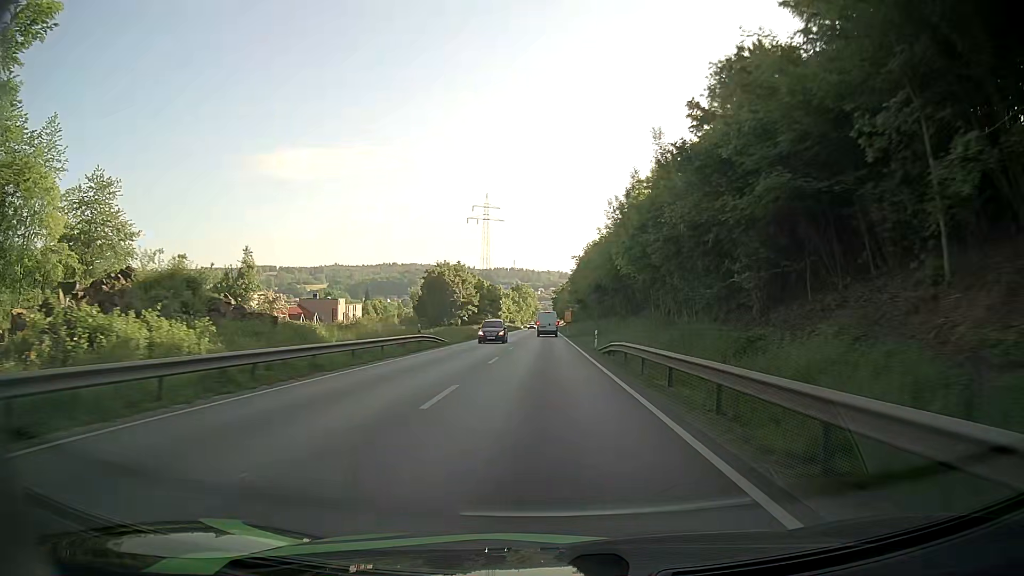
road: primary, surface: asphalt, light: Day
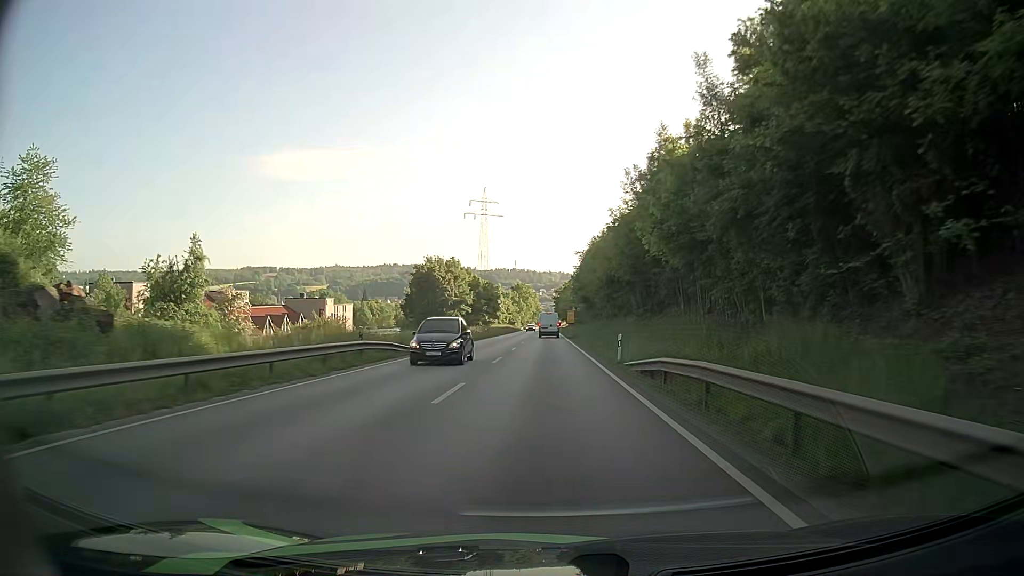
(-0.1, +11.2) m; -1°
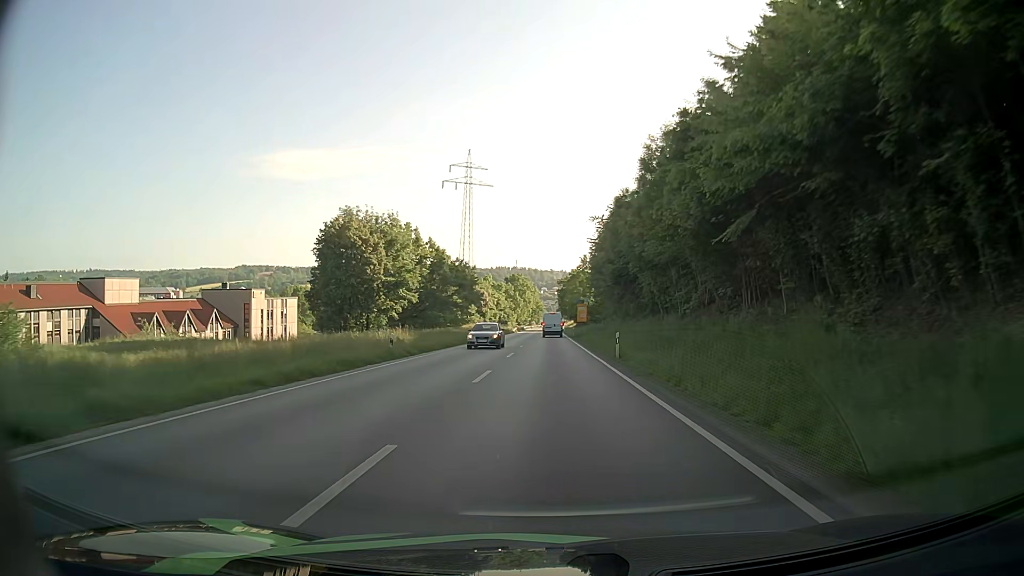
(-0.1, +44.1) m; 0°
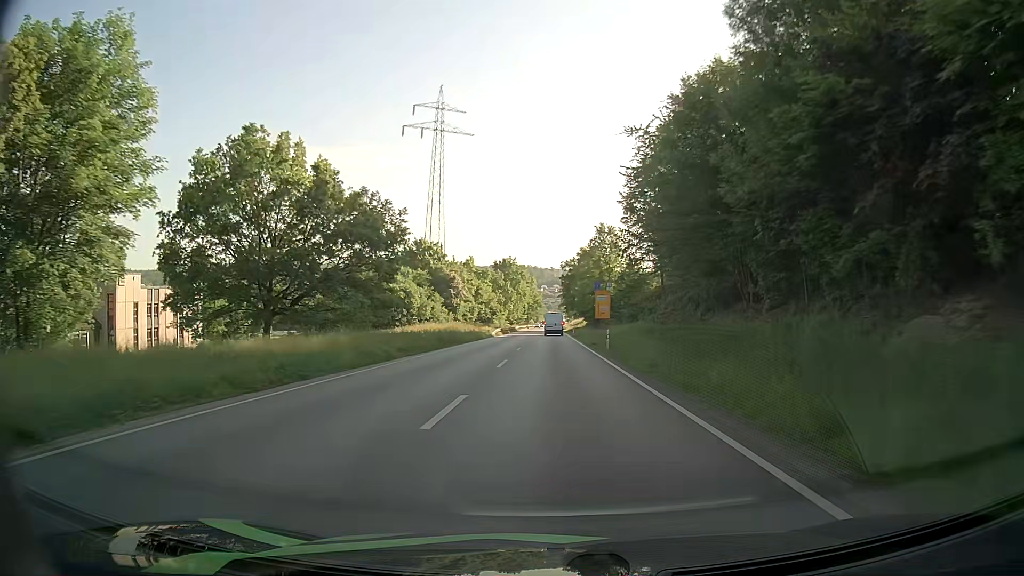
(0.0, +43.0) m; 0°
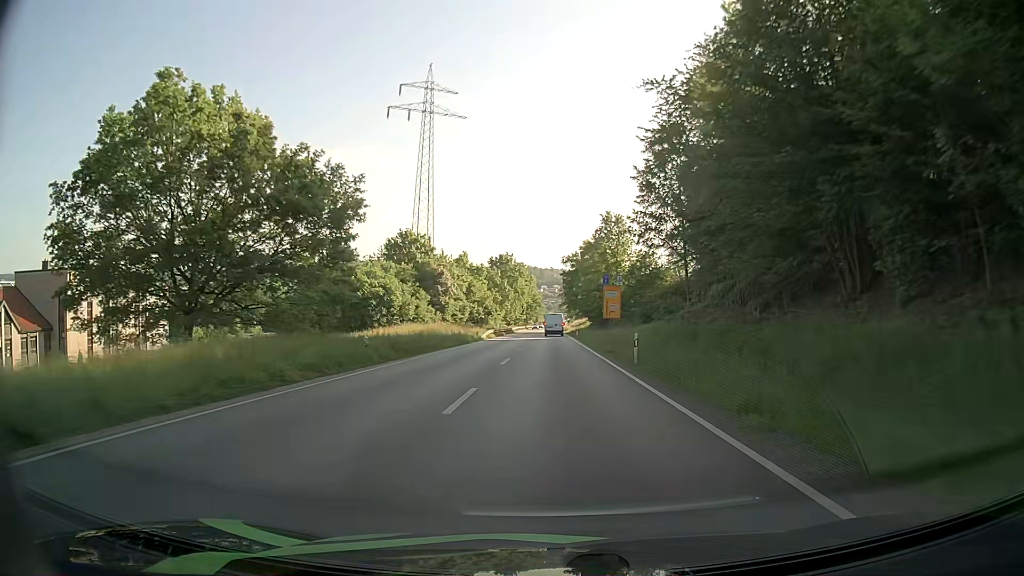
(0.0, +10.6) m; 0°
